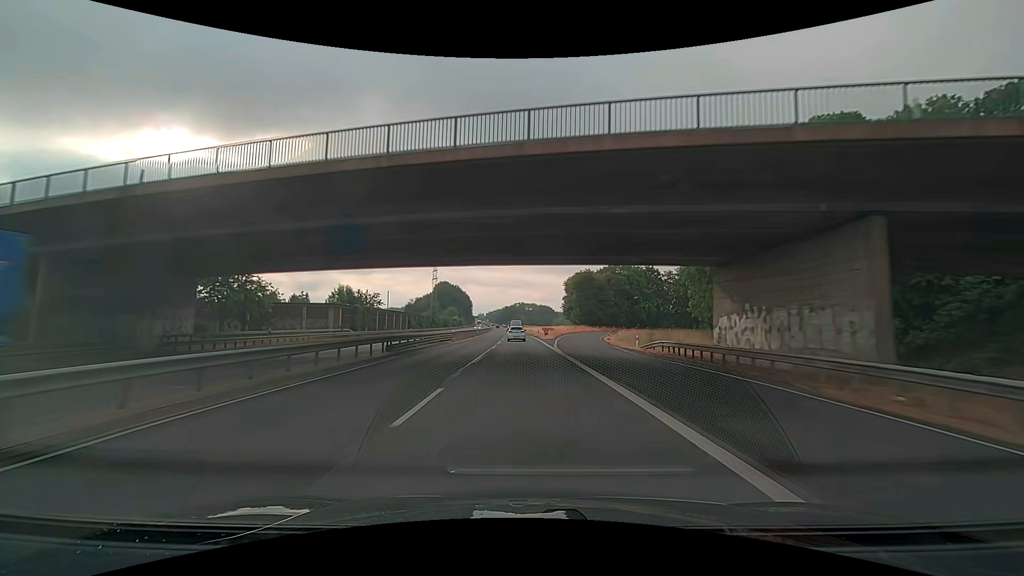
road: trunk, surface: asphalt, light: Day
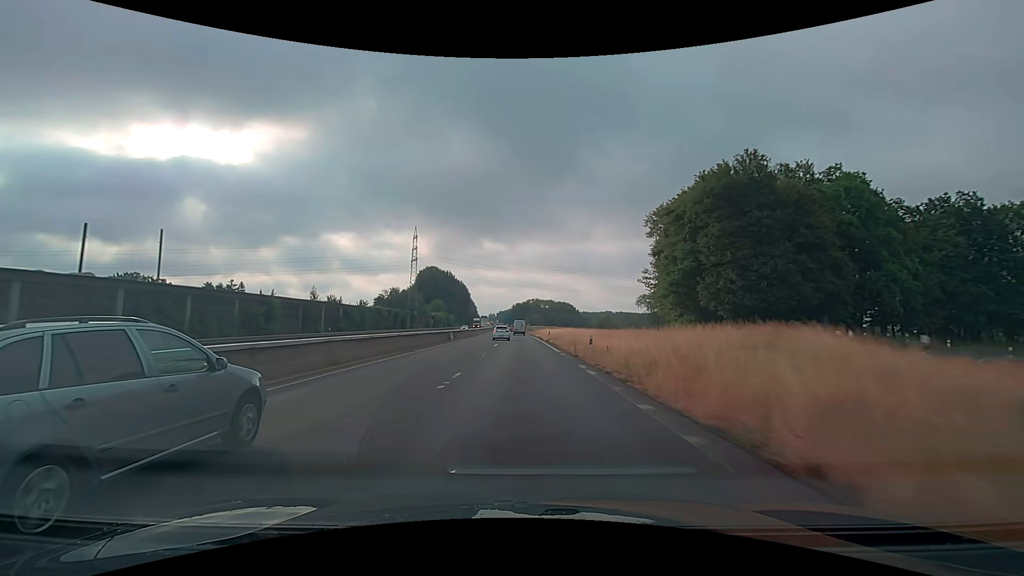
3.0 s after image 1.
(-0.9, +79.2) m; -2°
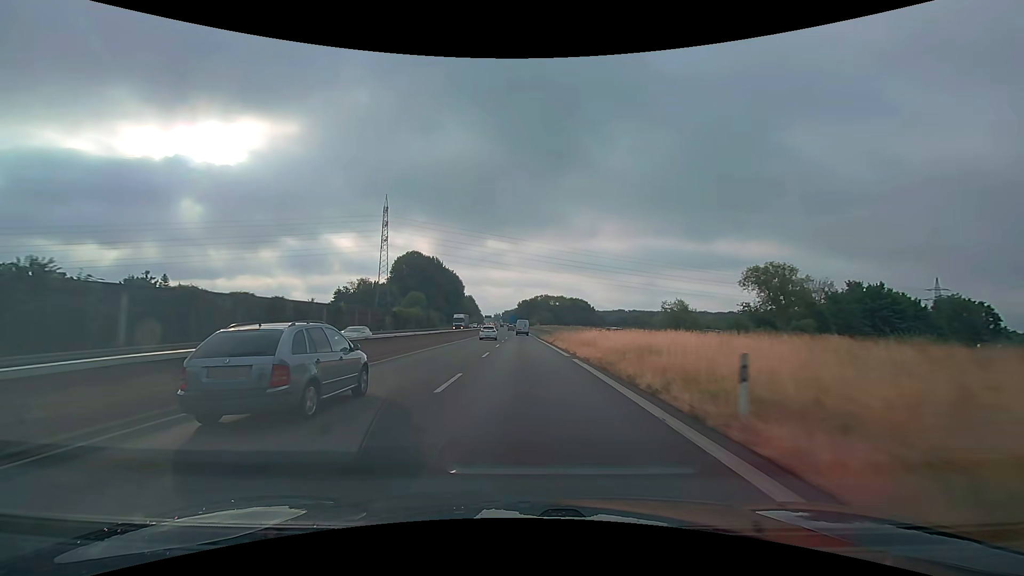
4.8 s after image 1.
(-0.4, +48.4) m; -1°
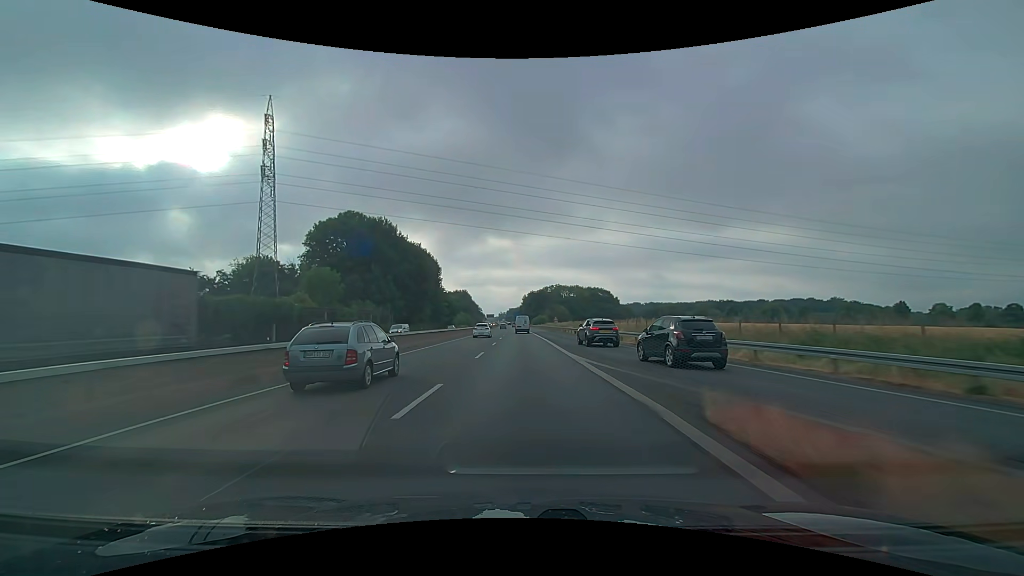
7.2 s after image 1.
(-0.2, +66.0) m; -1°
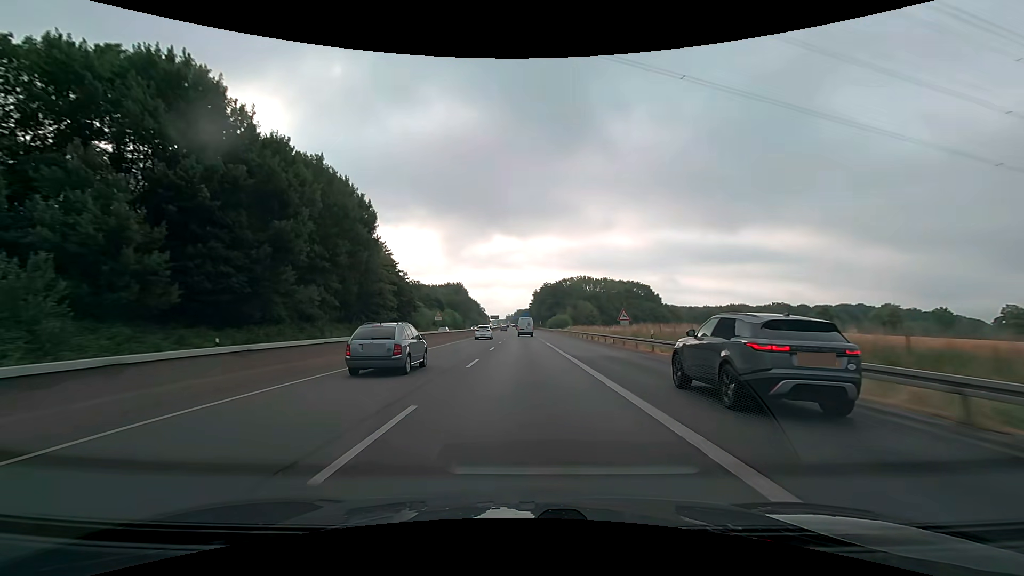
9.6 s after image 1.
(-0.7, +65.4) m; -1°
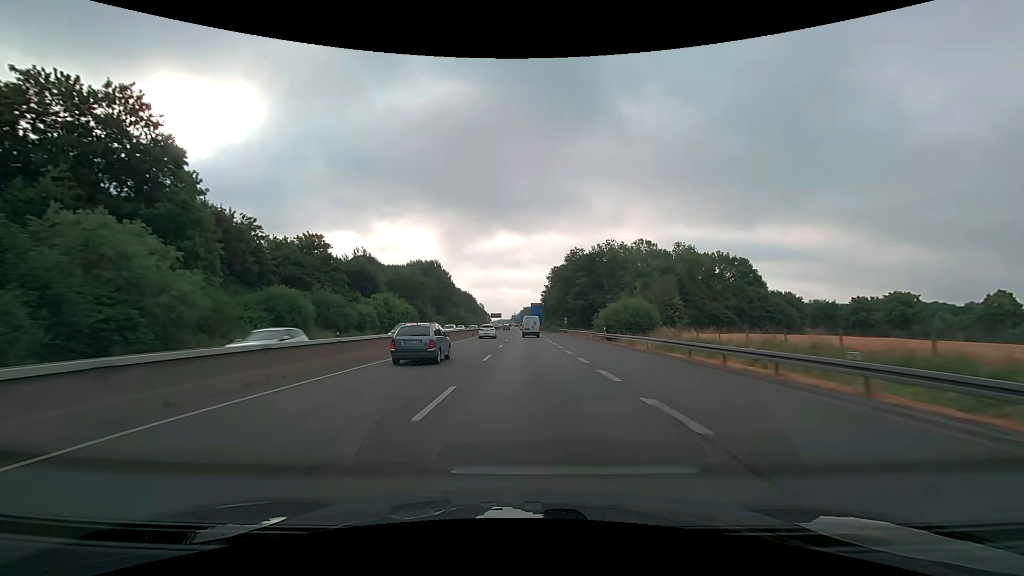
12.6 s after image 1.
(-0.7, +81.4) m; -1°
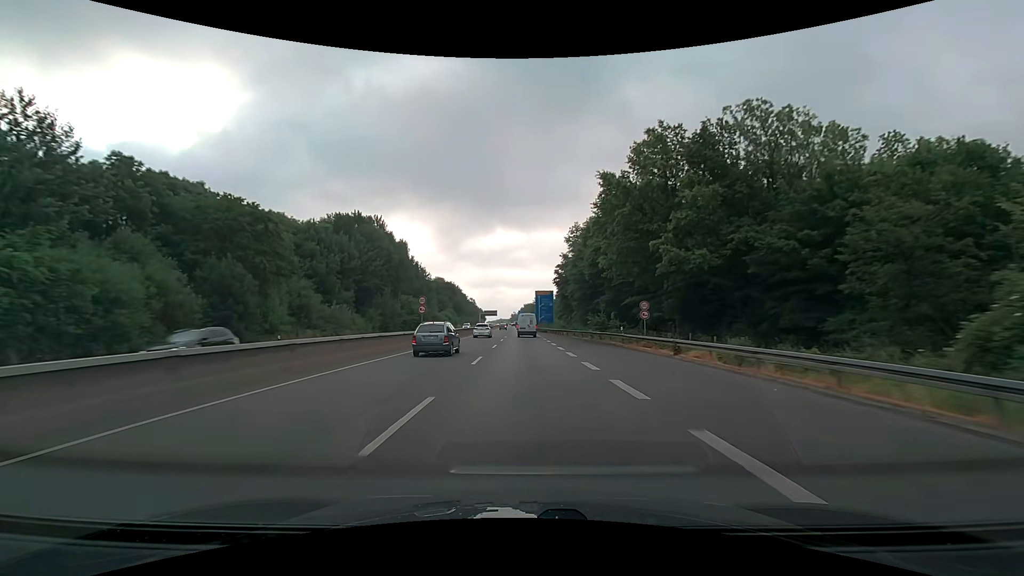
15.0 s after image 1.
(+0.1, +63.3) m; 0°
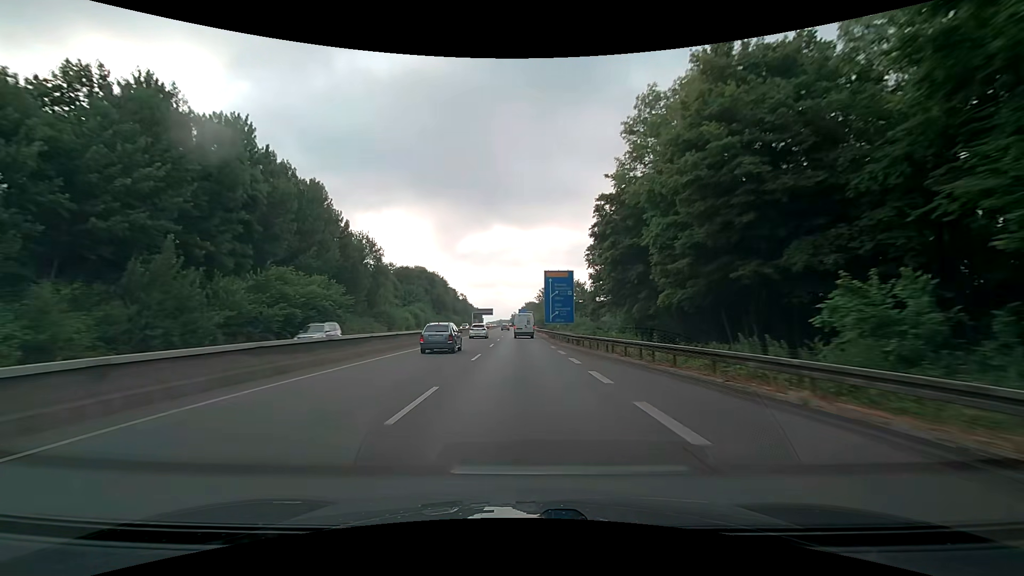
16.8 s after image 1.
(-0.1, +46.0) m; 0°
(0, +10) (0, +20) (0, +30) (0, +40) (0, +50) (0, +60) (0, +70) (0, +80) (0, +90) (-1, +100) m
